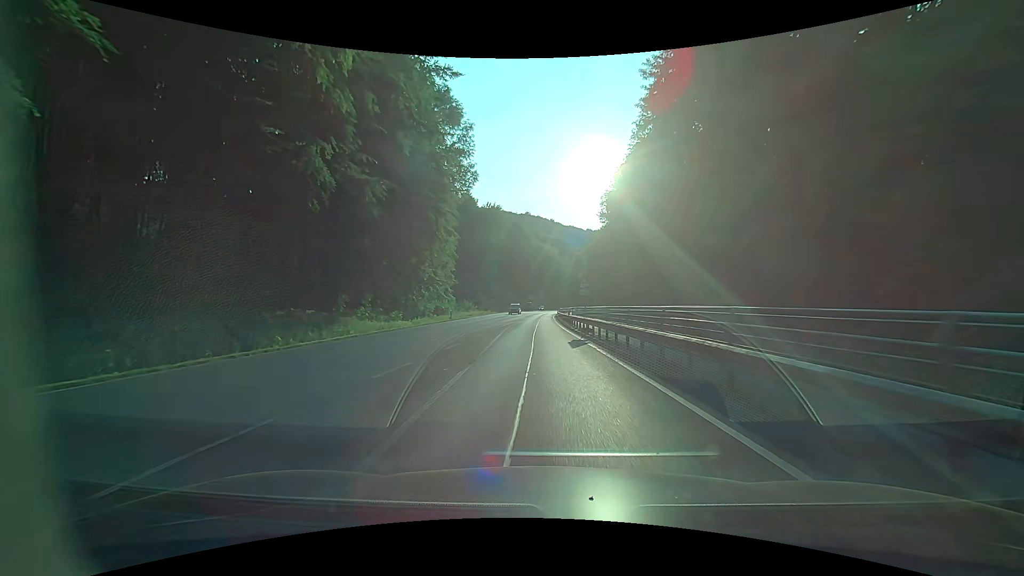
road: primary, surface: asphalt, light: Day
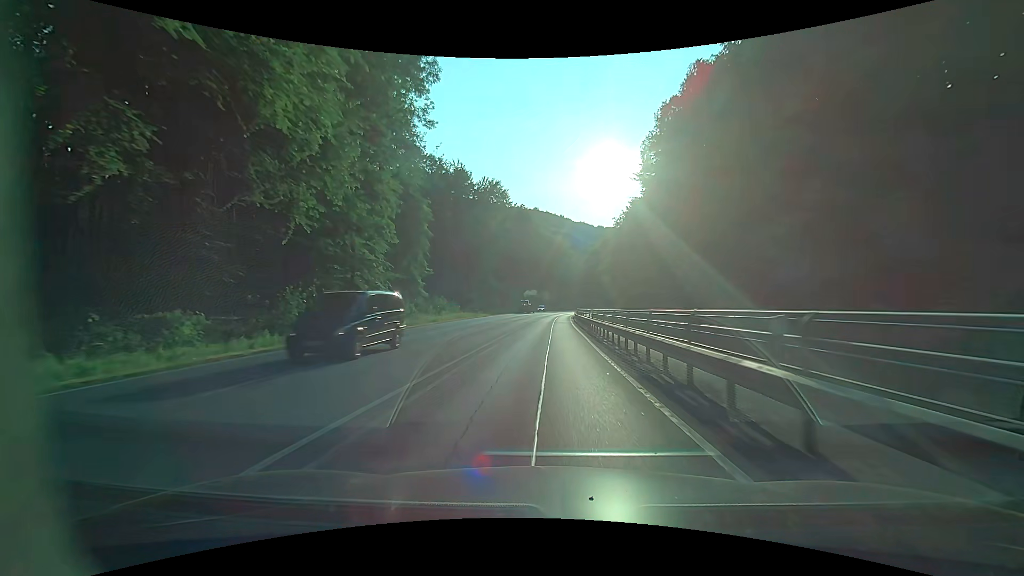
(-0.3, +31.1) m; -1°
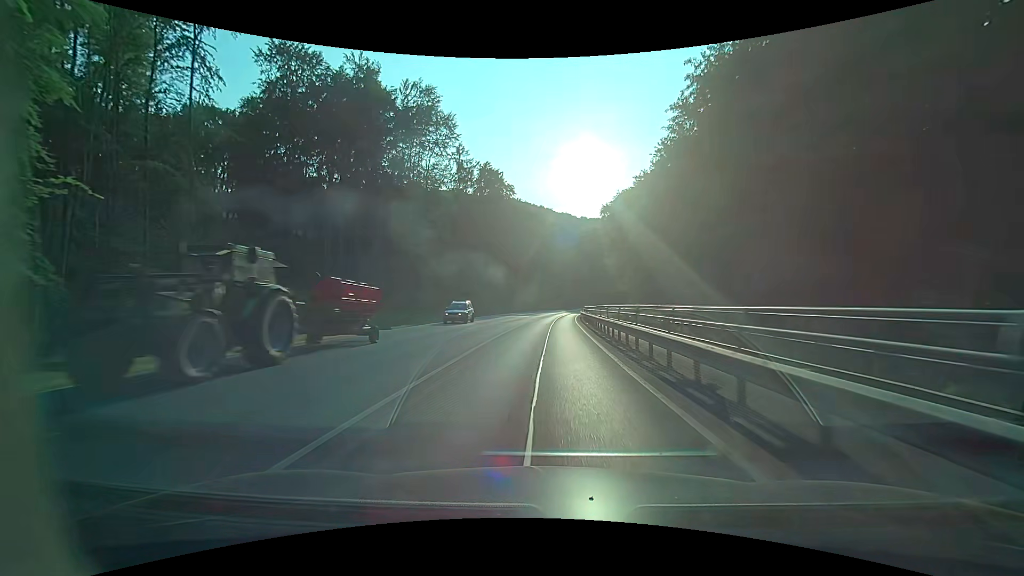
(+1.2, +54.4) m; +2°
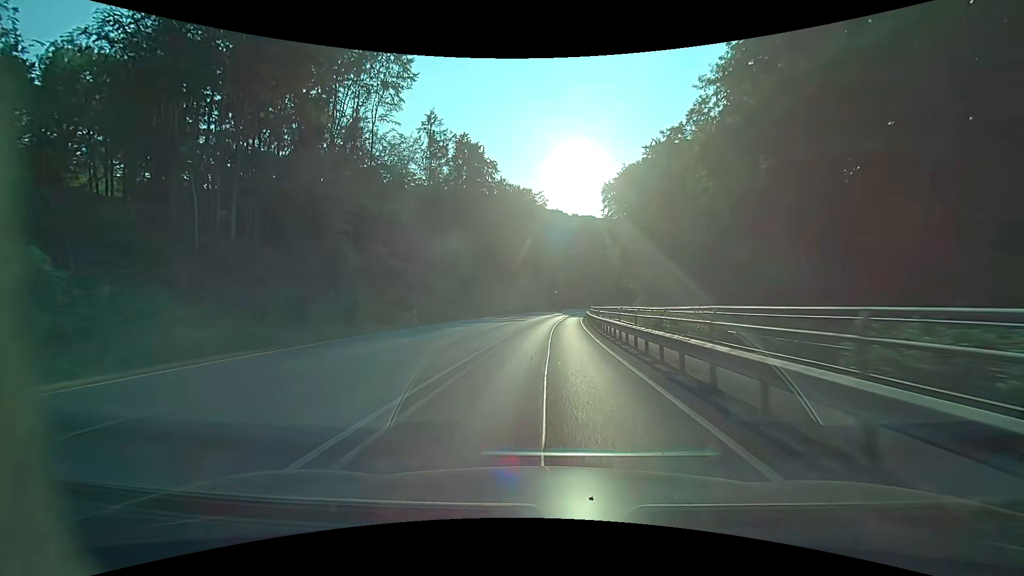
(+0.3, +22.6) m; +1°
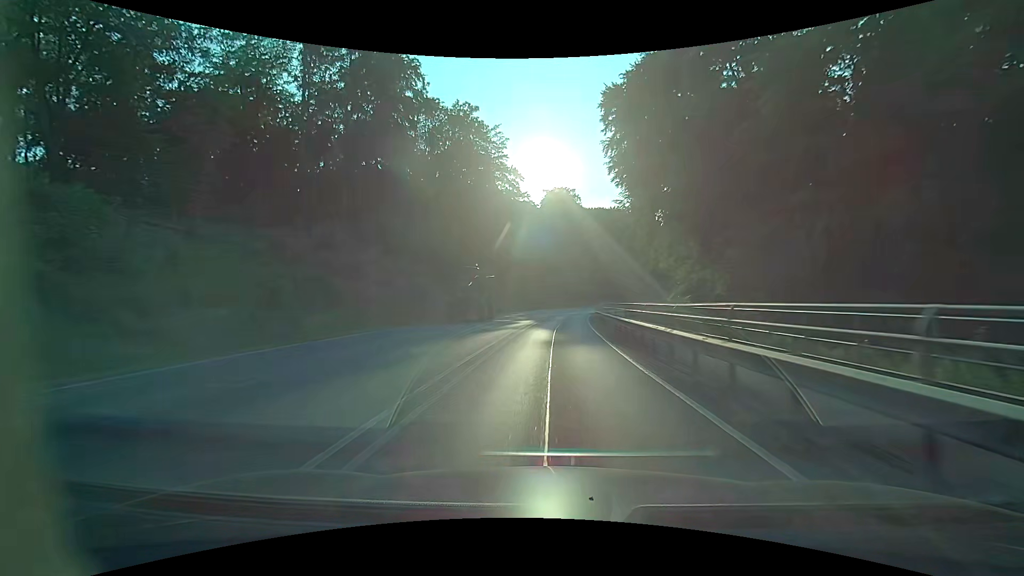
(+1.1, +44.6) m; +3°
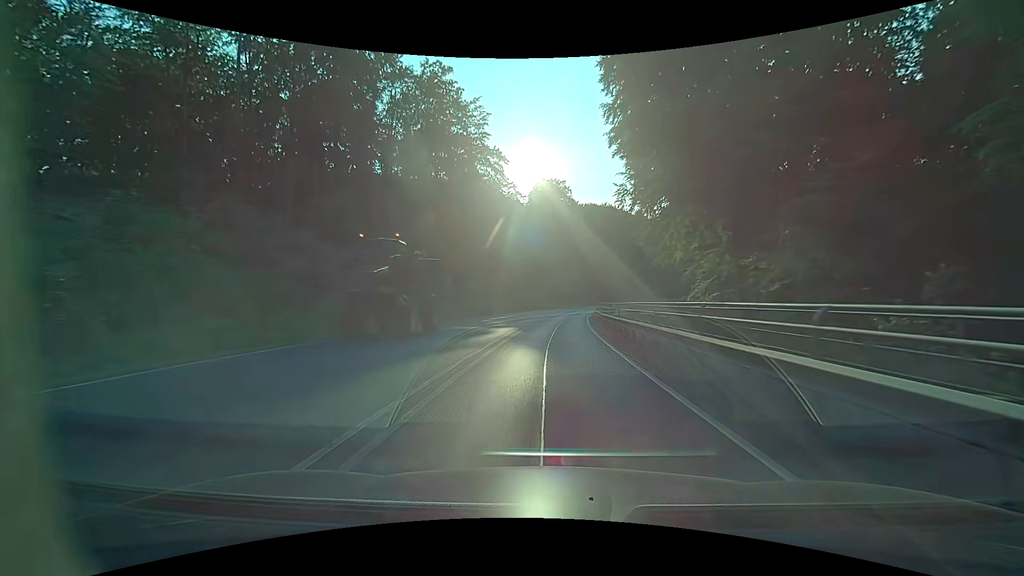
(+0.2, +10.7) m; +1°
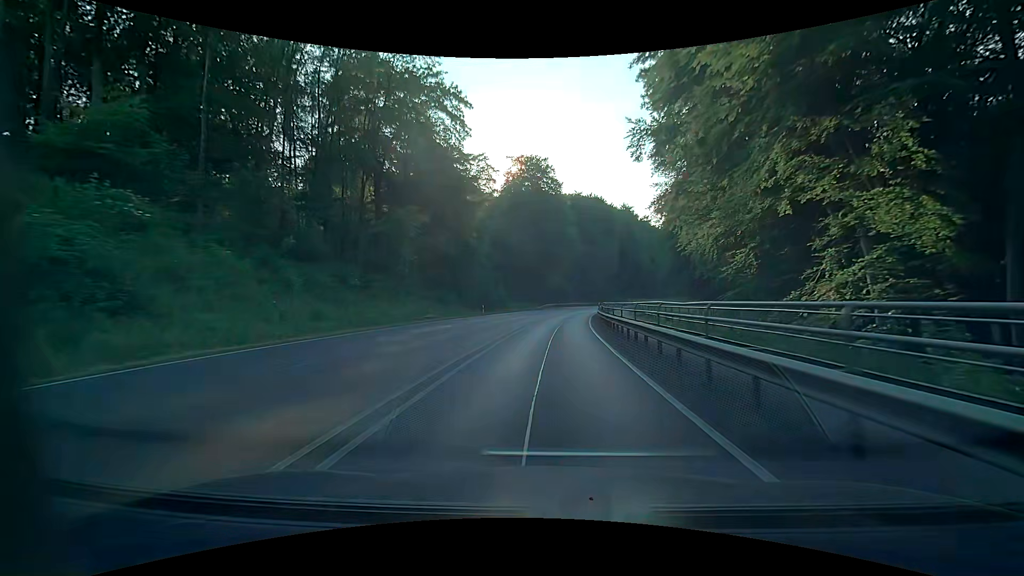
(+0.5, +20.9) m; +3°
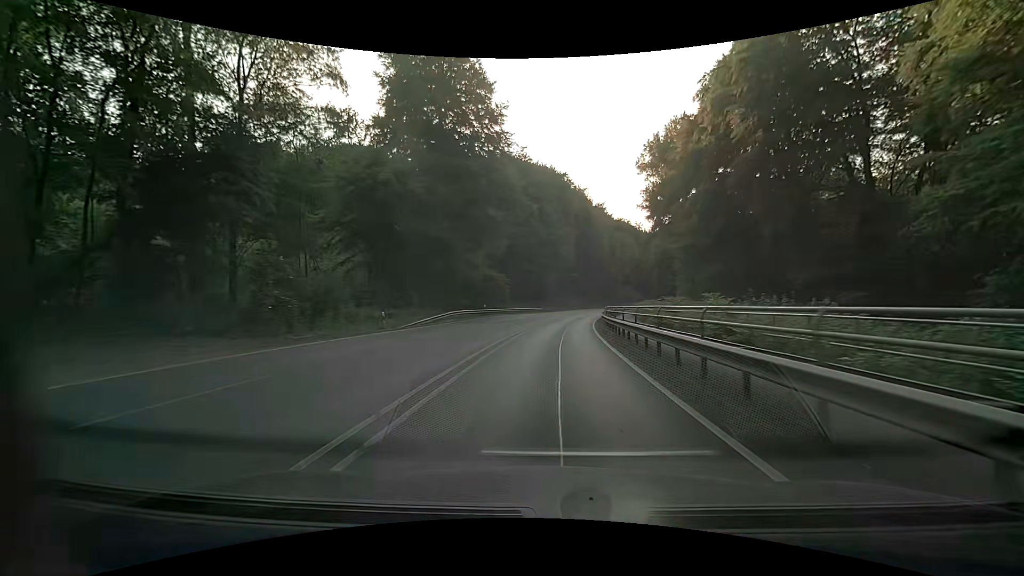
(+2.6, +51.6) m; +6°
(0, +10) (+1, +20) (+1, +30) (+2, +40) (+3, +50) (+5, +60) (+6, +70) (+9, +79) (+11, +89) (+13, +99) m
